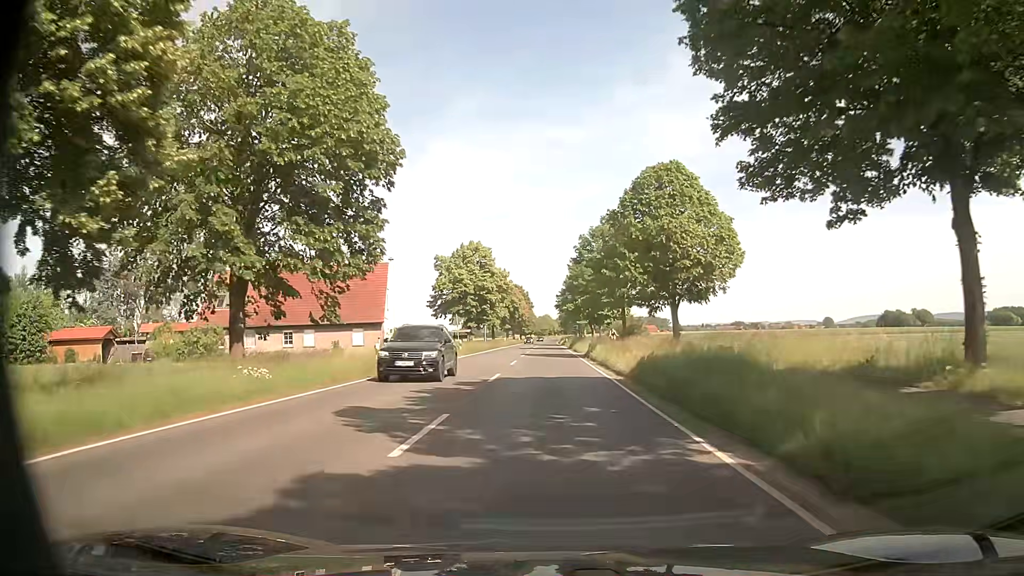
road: secondary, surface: asphalt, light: Day
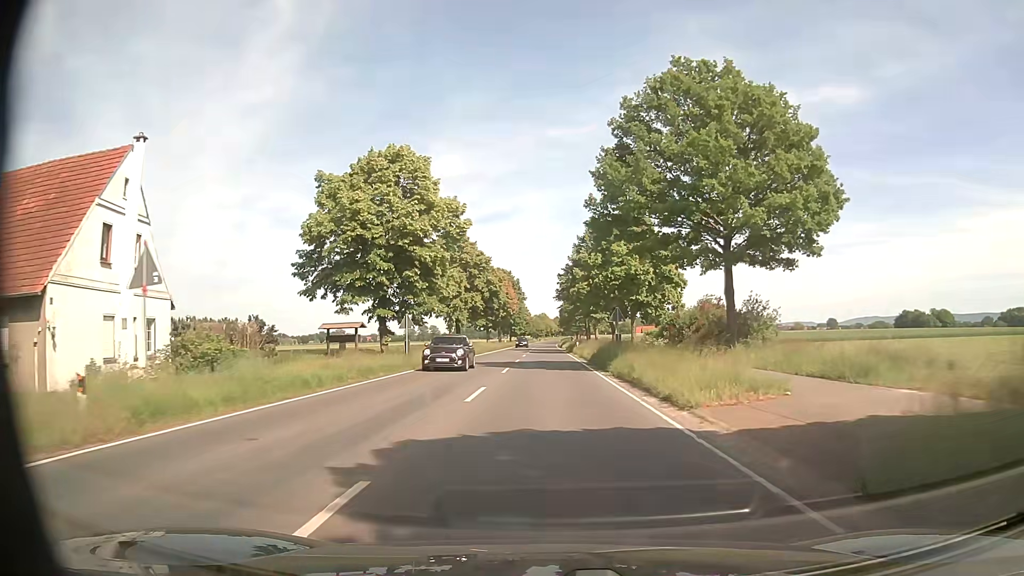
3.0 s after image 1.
(+0.8, +41.6) m; +2°
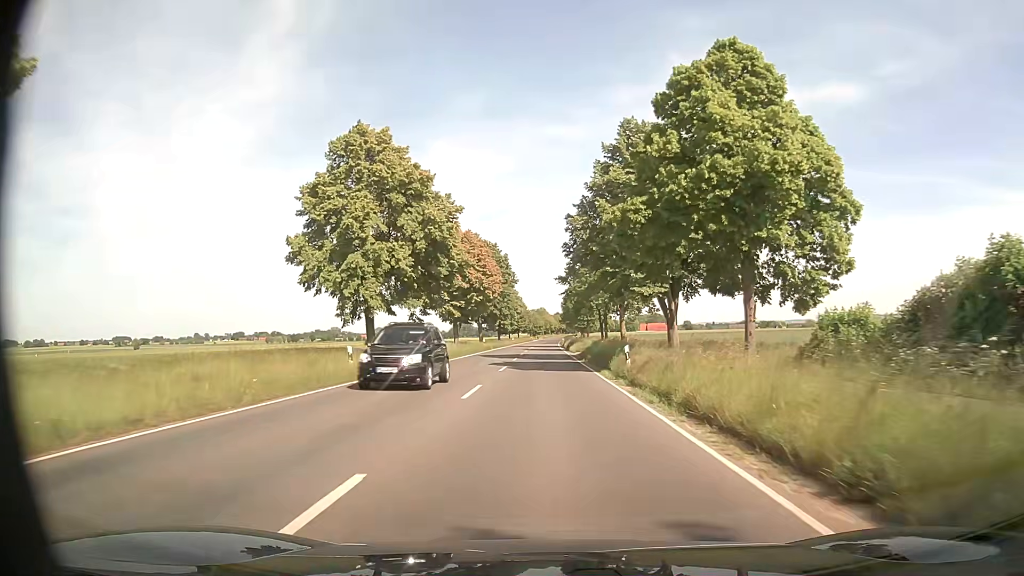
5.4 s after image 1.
(-0.2, +36.1) m; 0°
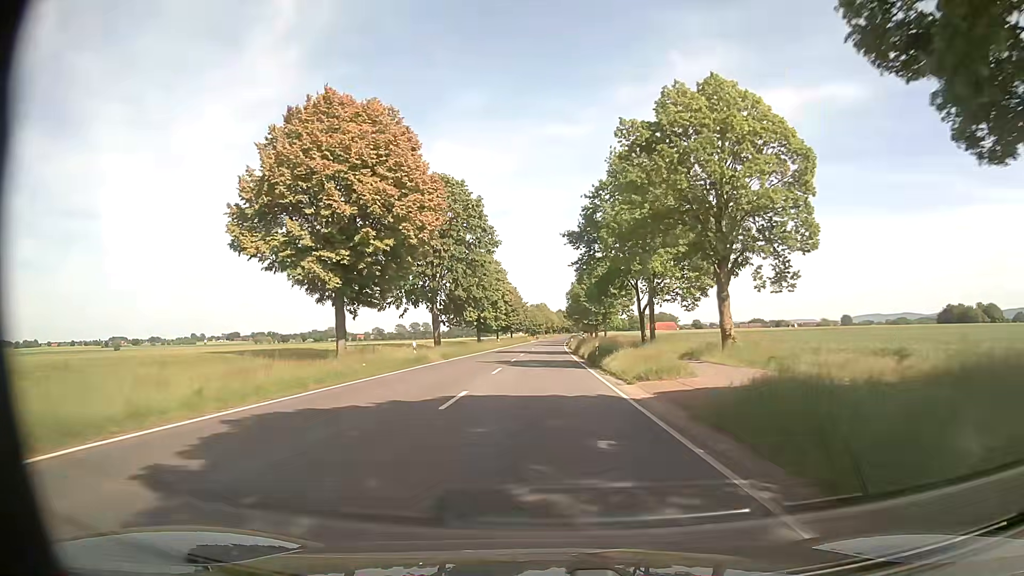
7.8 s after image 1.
(-0.2, +38.5) m; 0°
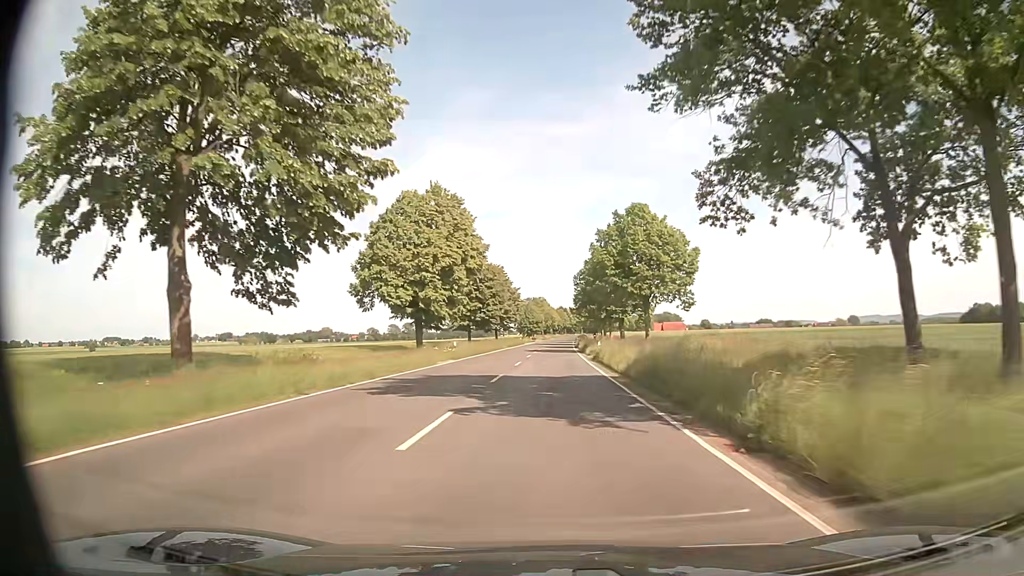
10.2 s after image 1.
(-0.7, +40.6) m; -1°
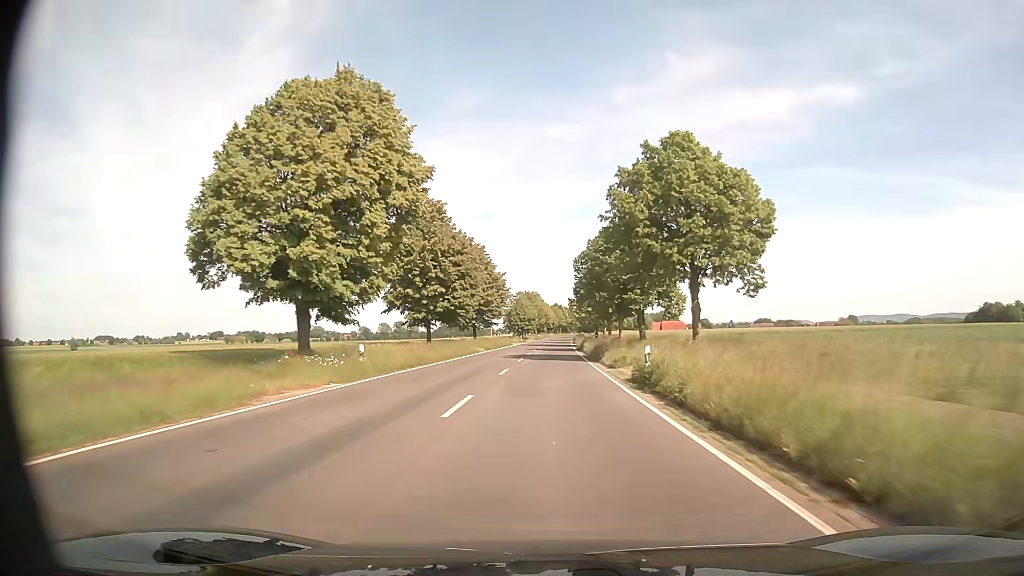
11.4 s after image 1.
(+0.2, +21.1) m; +1°
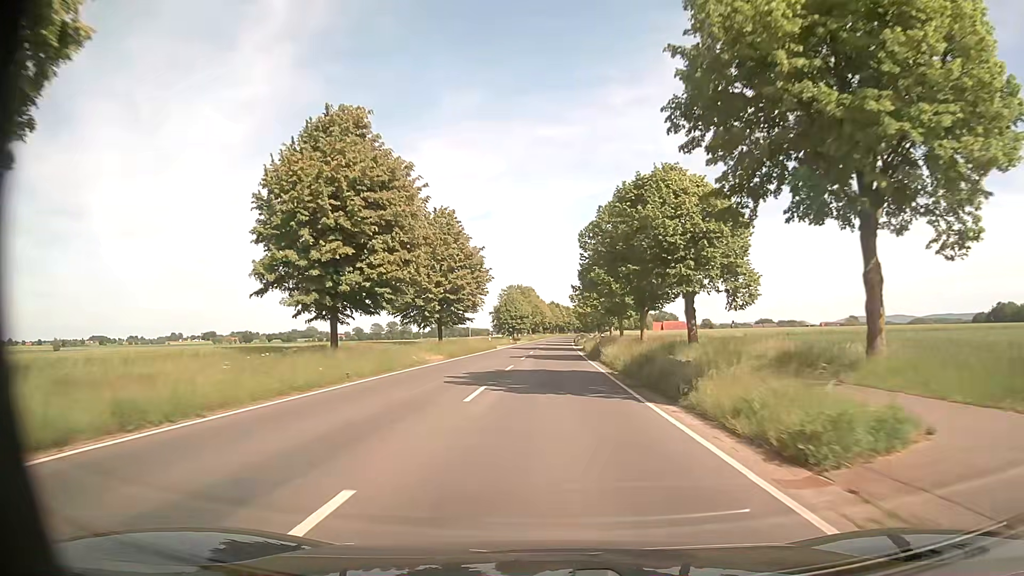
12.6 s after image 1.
(+0.1, +21.6) m; 0°
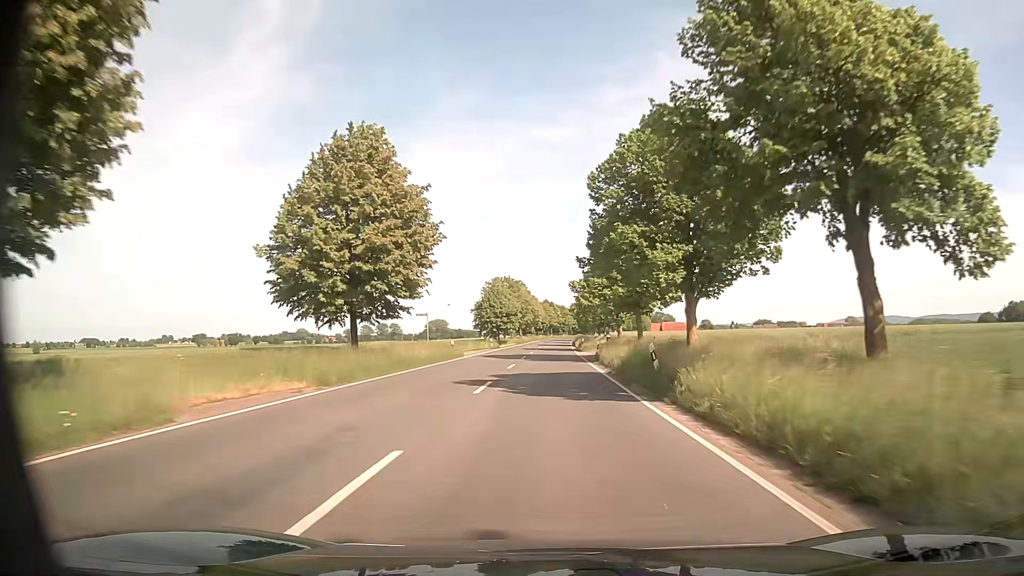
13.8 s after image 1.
(+0.2, +22.0) m; +1°
(0, +10) (0, +20) (0, +30) (0, +40) (0, +50) (0, +60) (0, +70) (+1, +80) (+1, +90) (+1, +100) m
